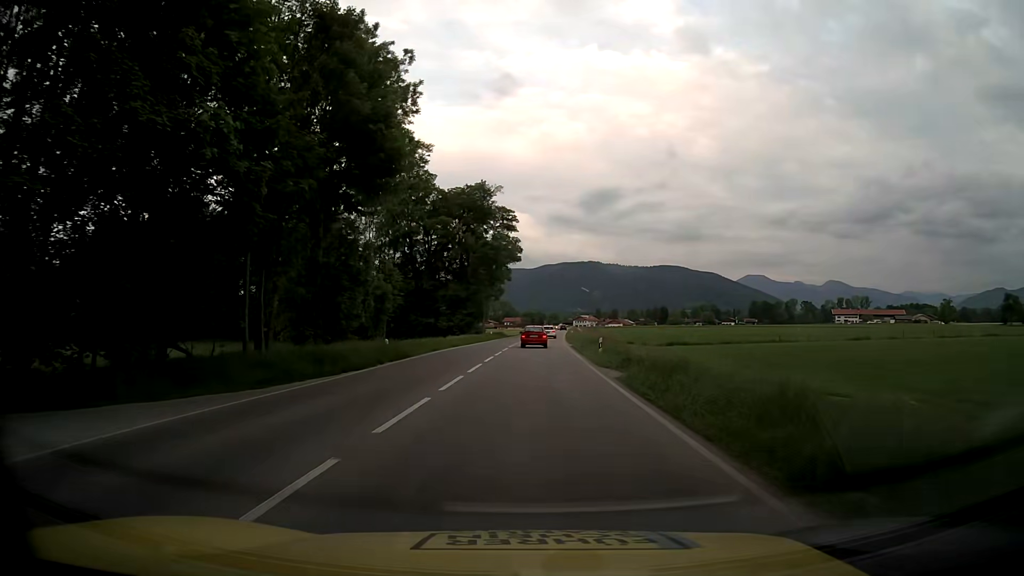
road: primary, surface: asphalt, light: Day
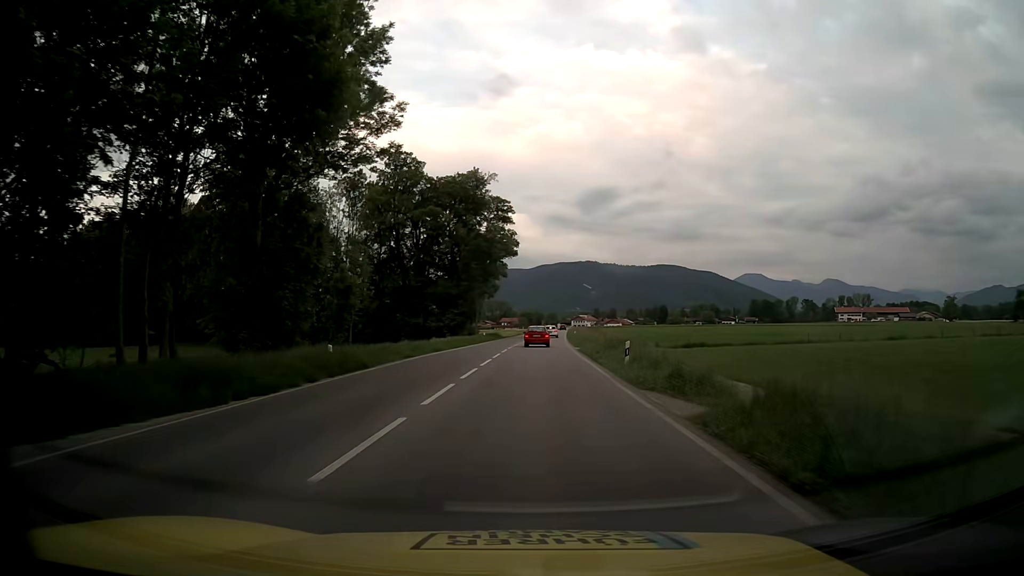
(-0.1, +8.6) m; 0°
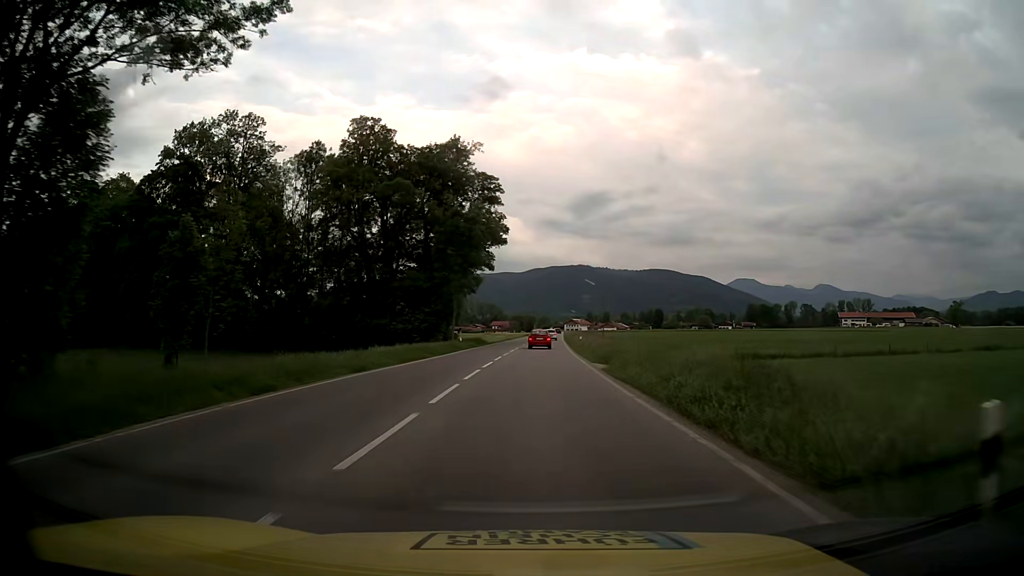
(+0.1, +17.4) m; 0°
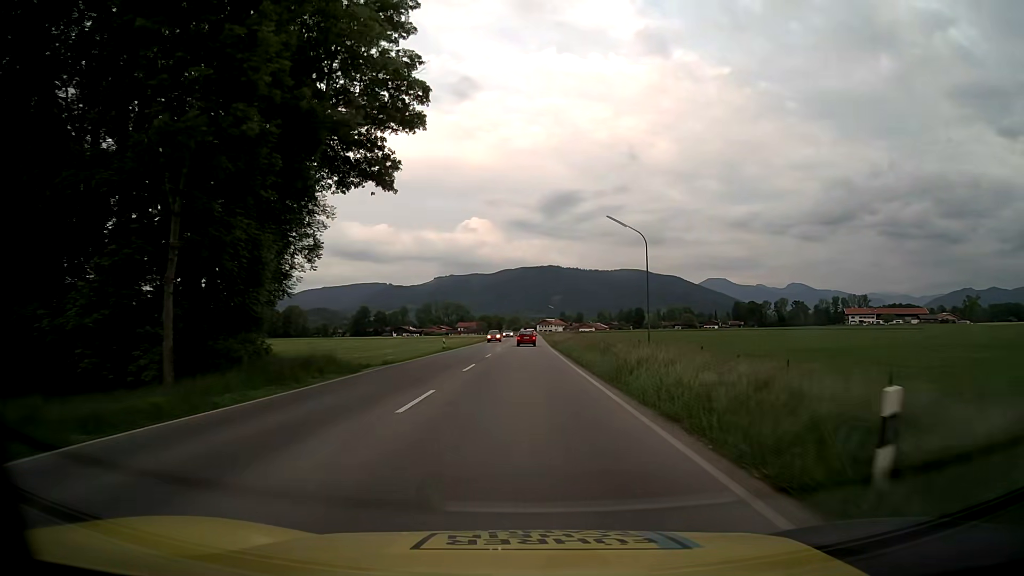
(+1.2, +49.4) m; +3°
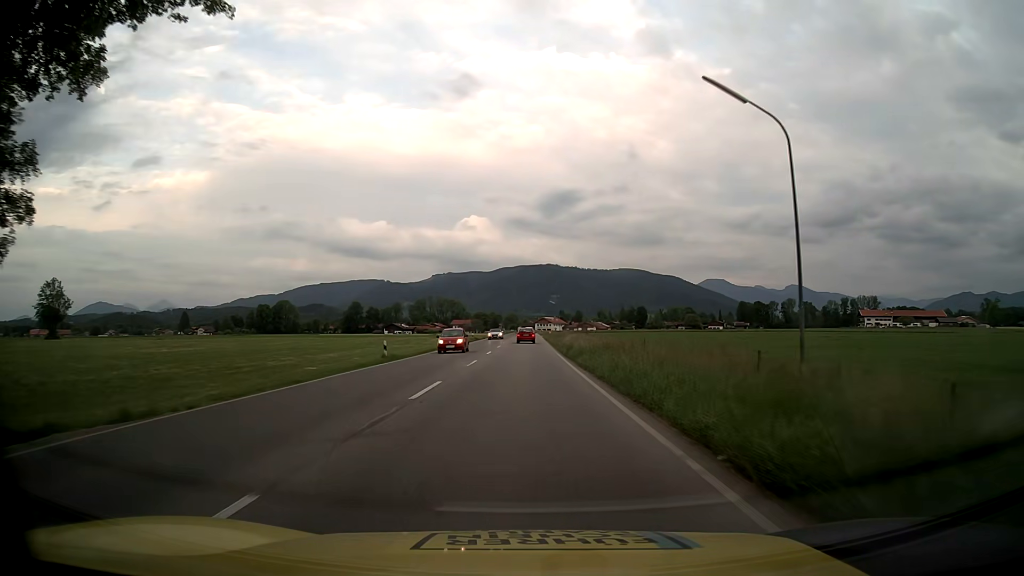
(0.0, +22.3) m; +1°
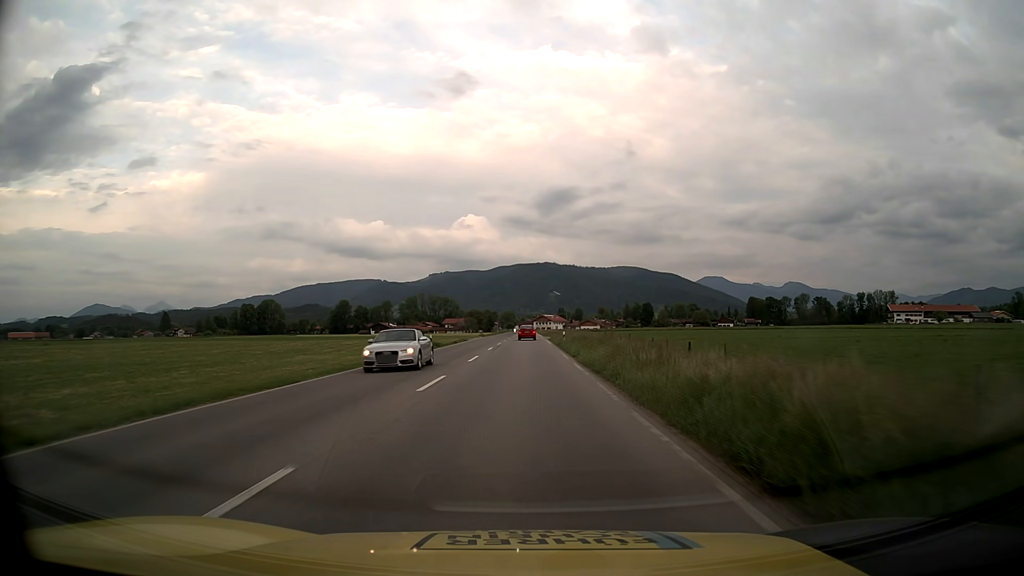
(-0.1, +34.9) m; 0°
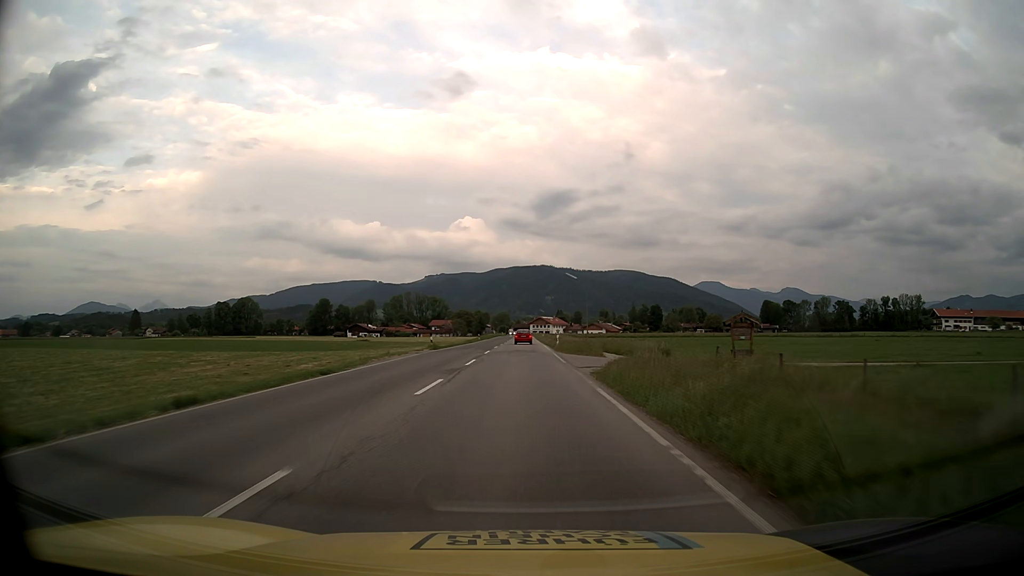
(+0.1, +47.9) m; 0°
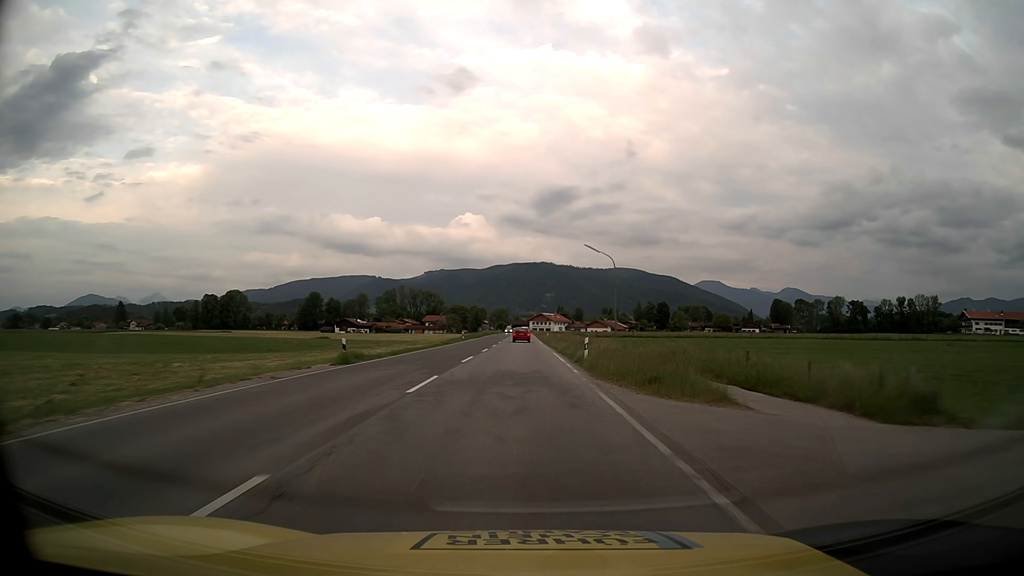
(0.0, +24.4) m; 0°
(0, +10) (0, +20) (0, +30) (0, +40) (0, +50) (0, +60) (0, +70) (0, +80) (-1, +90) (-1, +100) m
